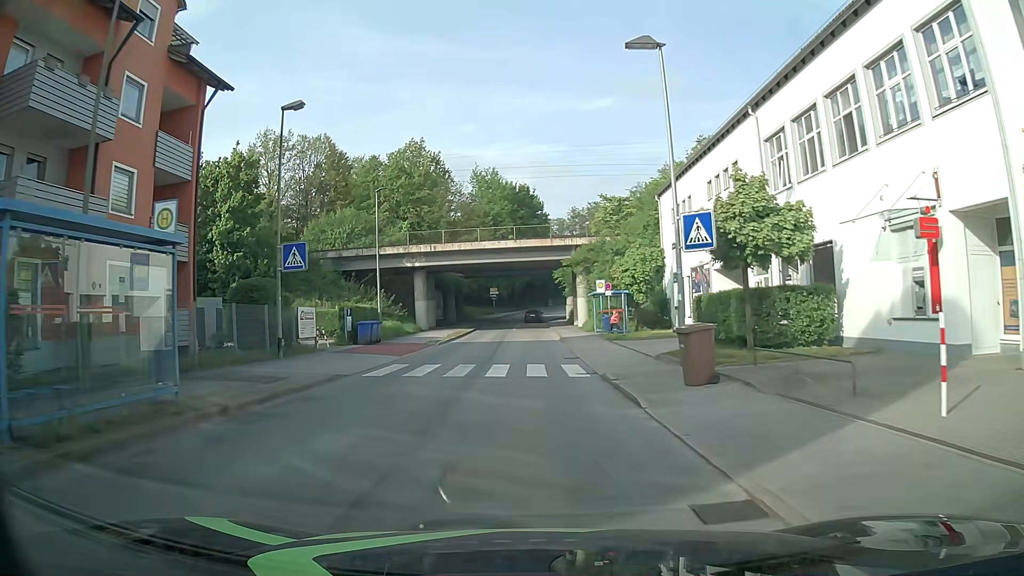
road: unclassified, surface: asphalt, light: Day
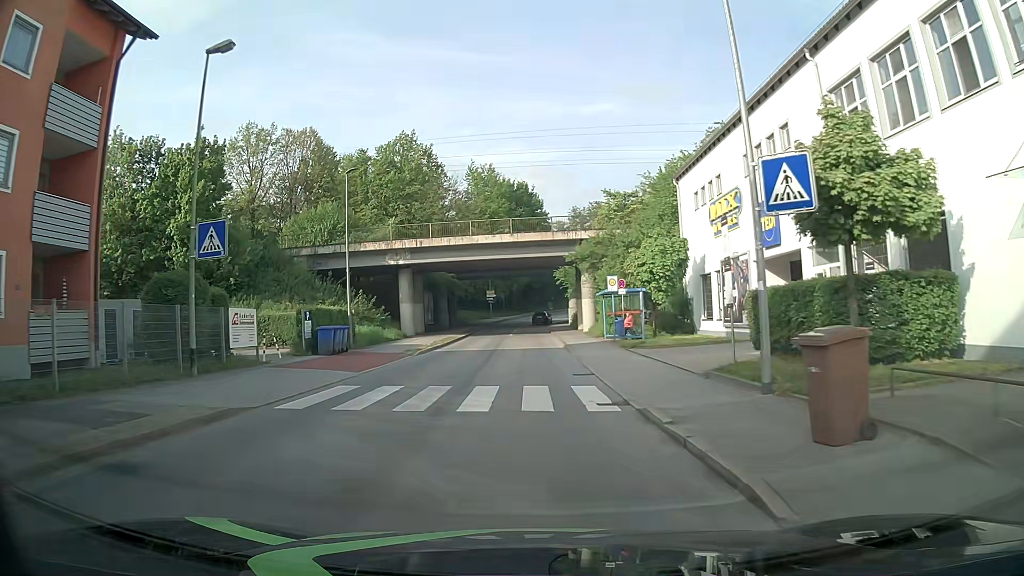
(0.0, +5.8) m; +1°
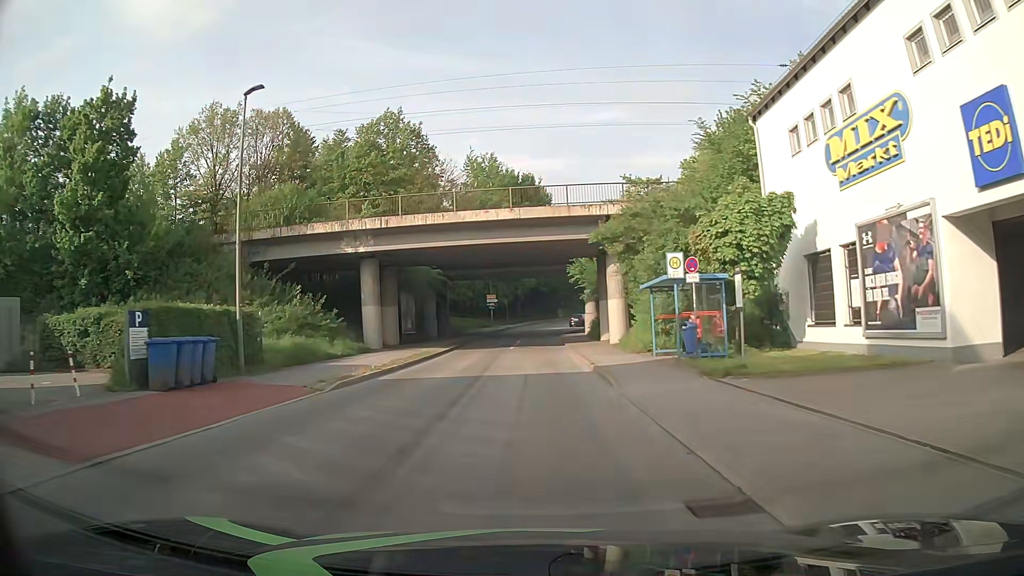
(-0.2, +12.4) m; 0°
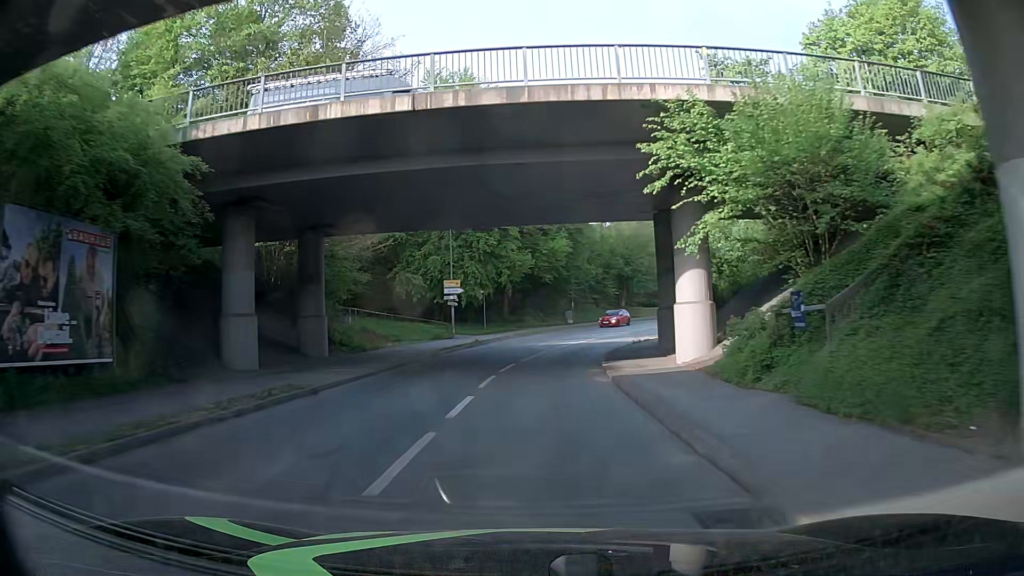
(-0.4, +34.9) m; -3°
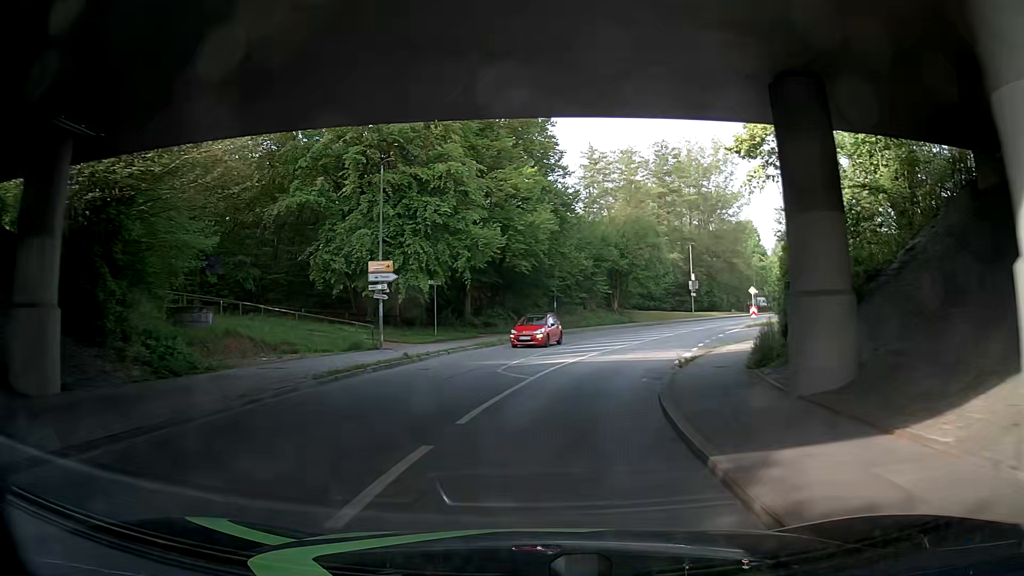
(+0.5, +14.5) m; +3°
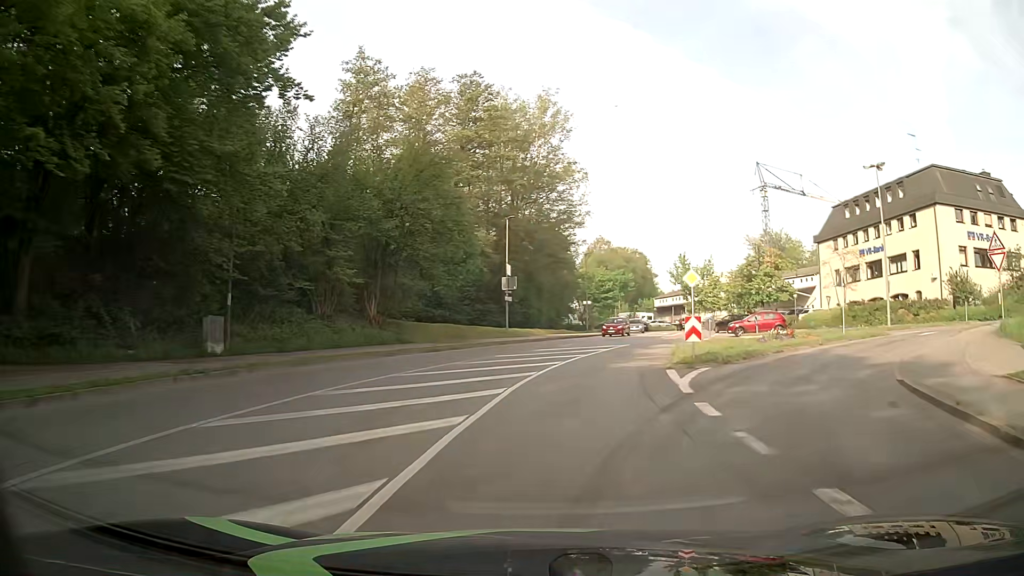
(+4.5, +28.7) m; +20°
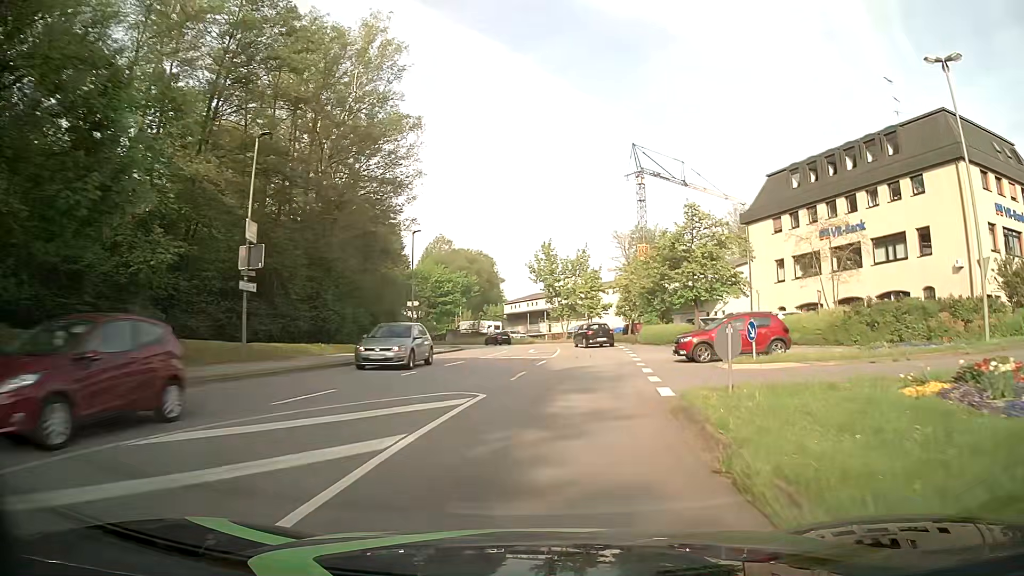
(+2.5, +22.0) m; +14°
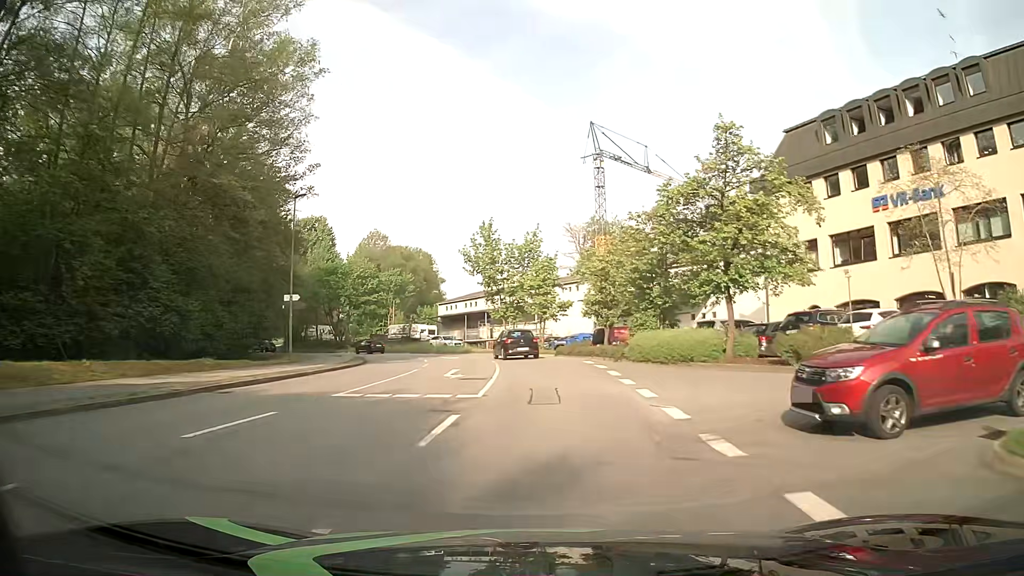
(+0.7, +14.6) m; +4°
(0, +10) (0, +20) (0, +30) (-2, +40) (-4, +49) (-9, +59) (-14, +67) (-21, +74) (-28, +81) (-37, +86) m
